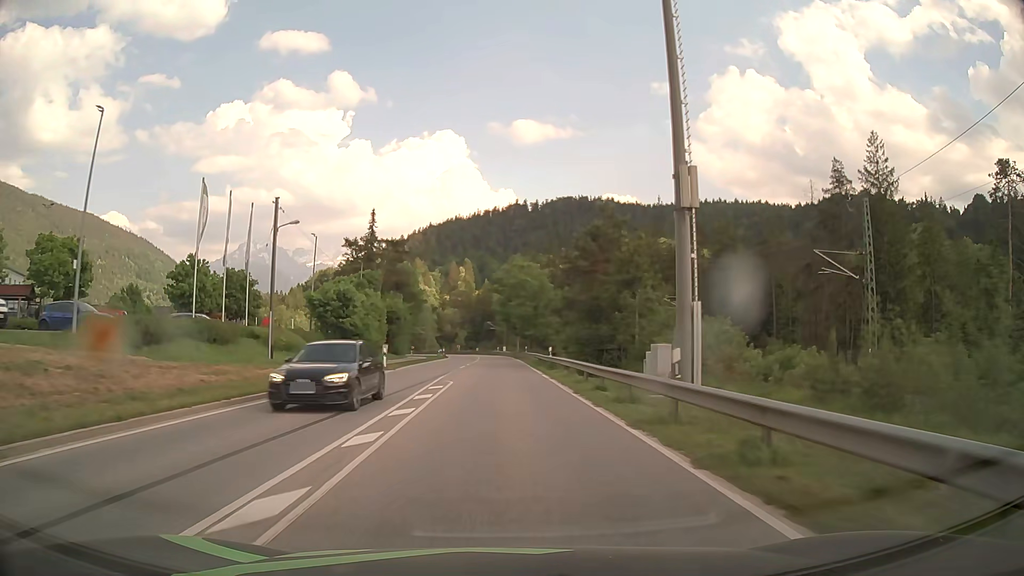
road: primary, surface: asphalt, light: Day
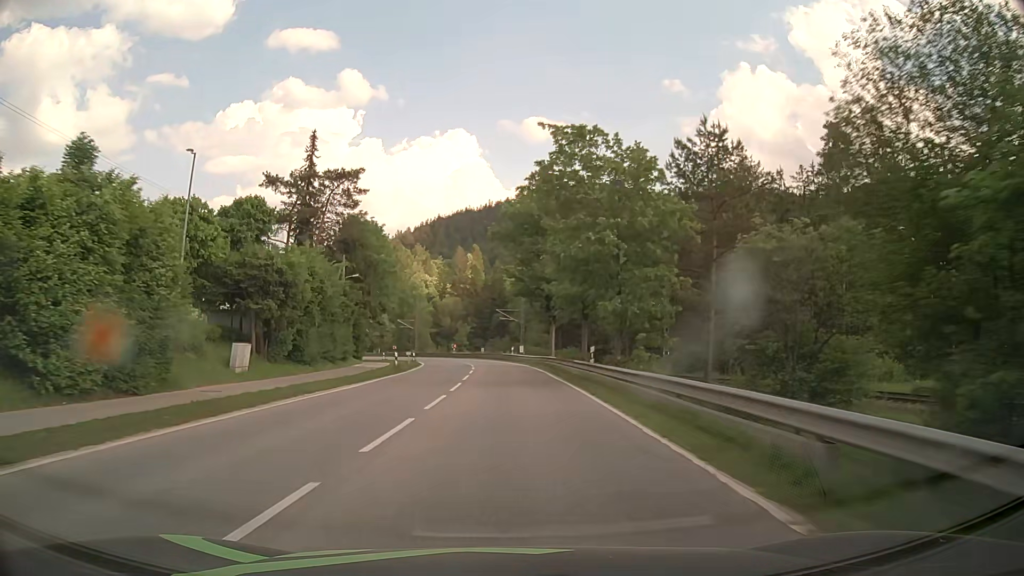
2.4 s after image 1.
(-0.6, +42.8) m; -1°
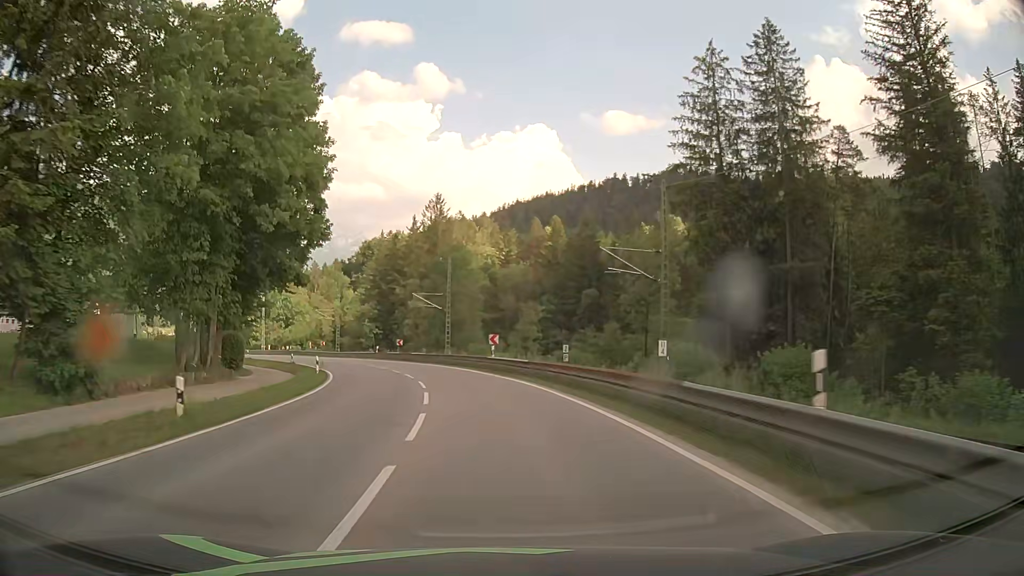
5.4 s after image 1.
(-1.2, +53.7) m; -6°
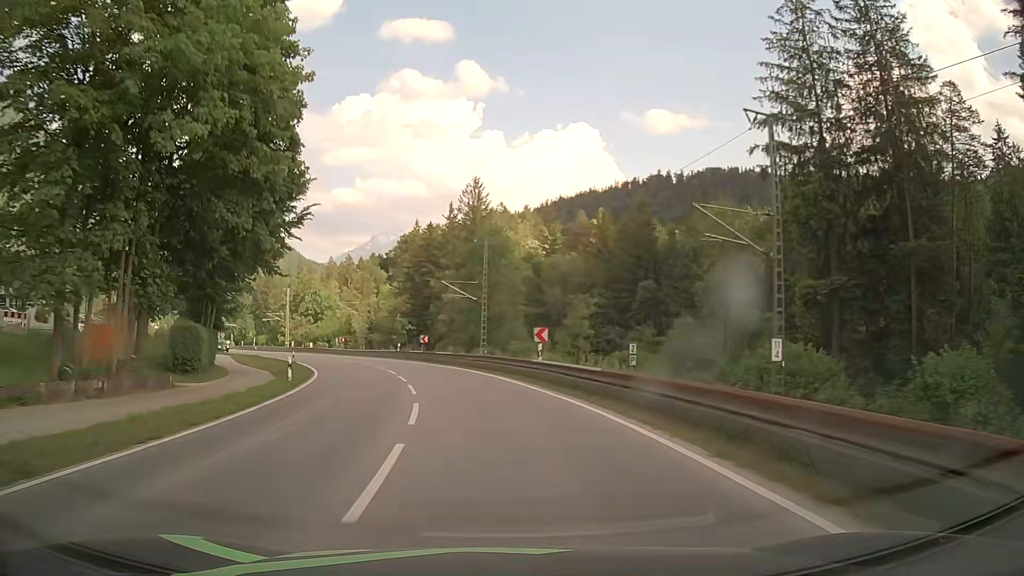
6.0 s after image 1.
(-0.3, +10.7) m; -4°
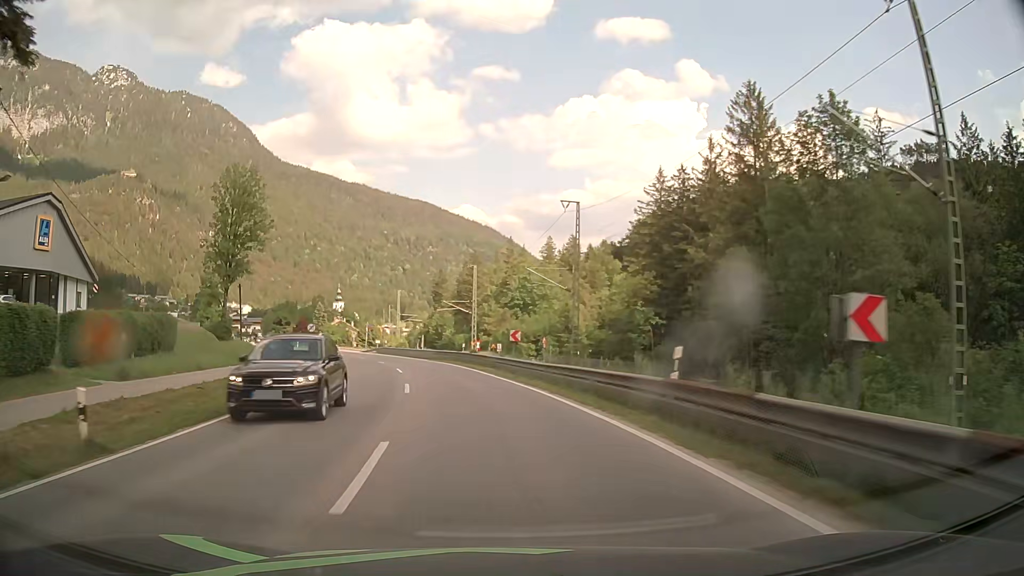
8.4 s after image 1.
(-6.9, +42.3) m; -19°
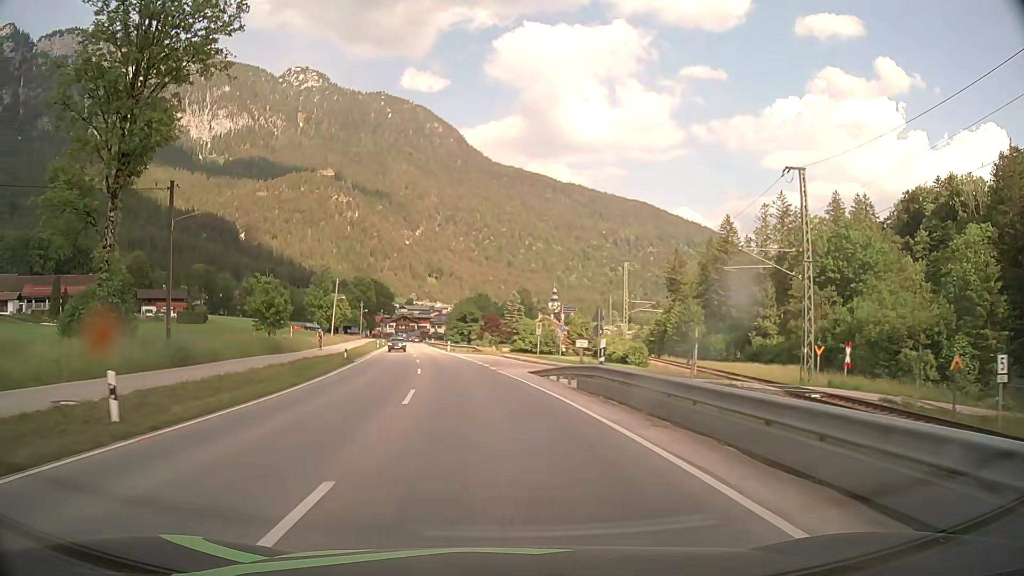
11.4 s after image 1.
(-9.5, +52.8) m; -19°
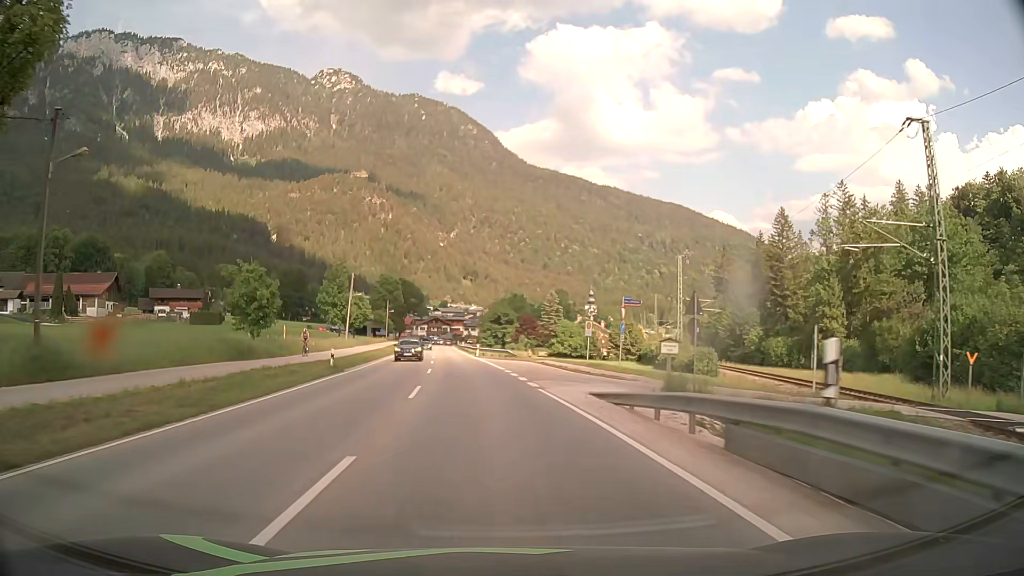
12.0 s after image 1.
(-0.3, +10.8) m; -3°
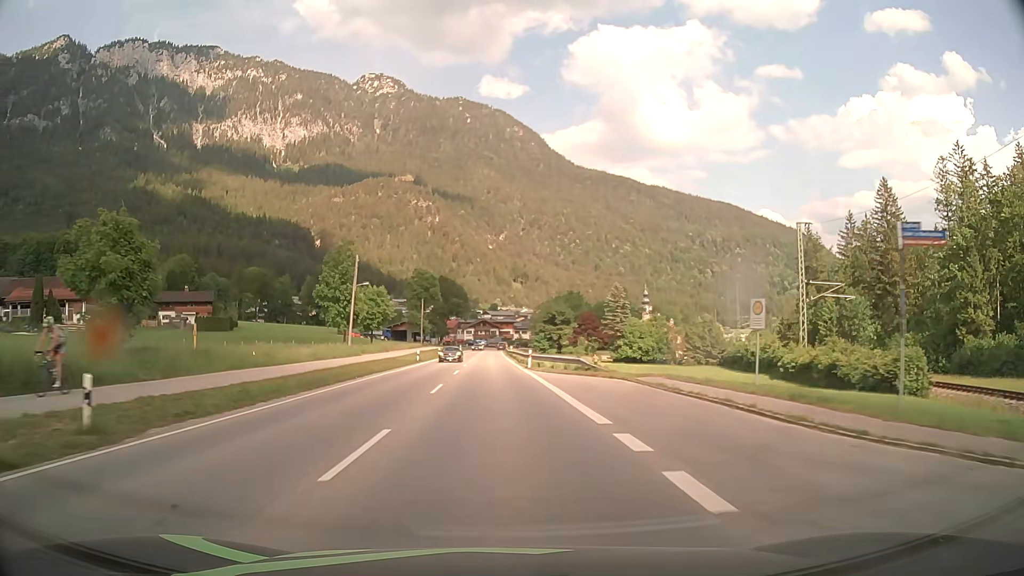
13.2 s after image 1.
(-0.8, +21.5) m; -4°
(0, +10) (0, +20) (-1, +30) (-1, +40) (-1, +50) (-2, +60) (-2, +70) (-2, +80) (-2, +90) (-3, +100) m
